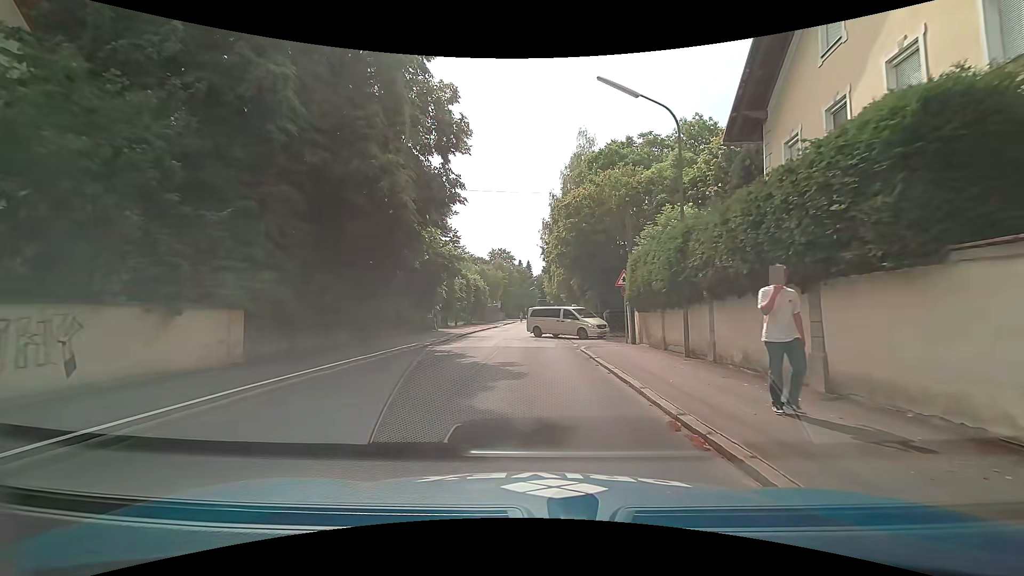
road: tertiary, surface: asphalt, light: Day
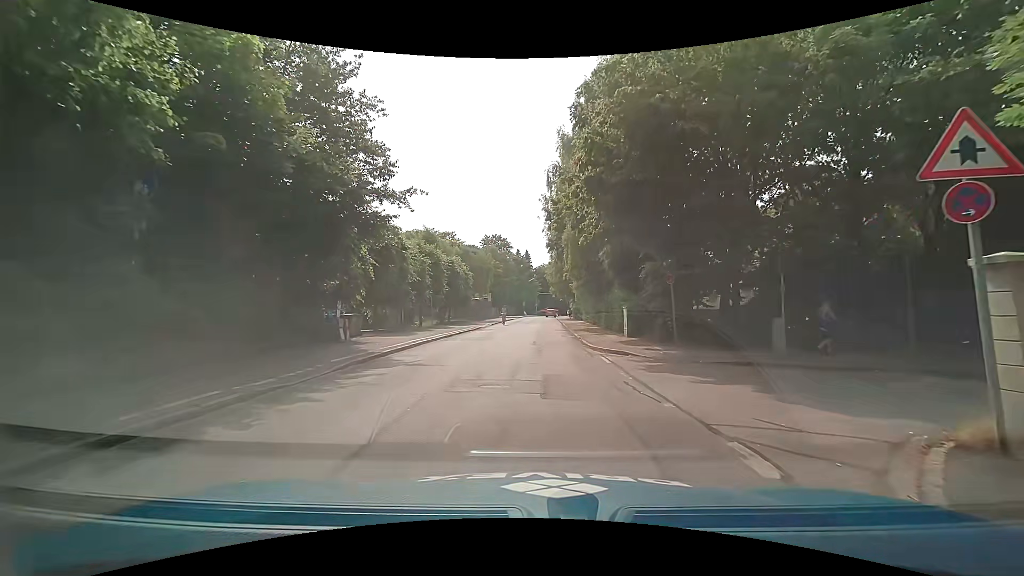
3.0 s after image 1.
(+0.2, +18.4) m; +1°
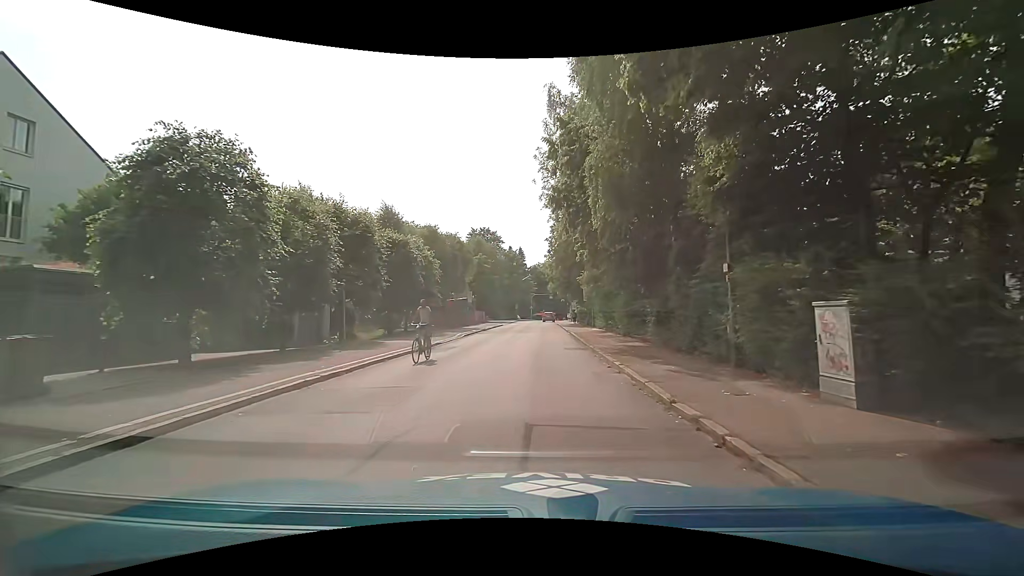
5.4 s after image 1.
(+0.1, +15.8) m; +1°
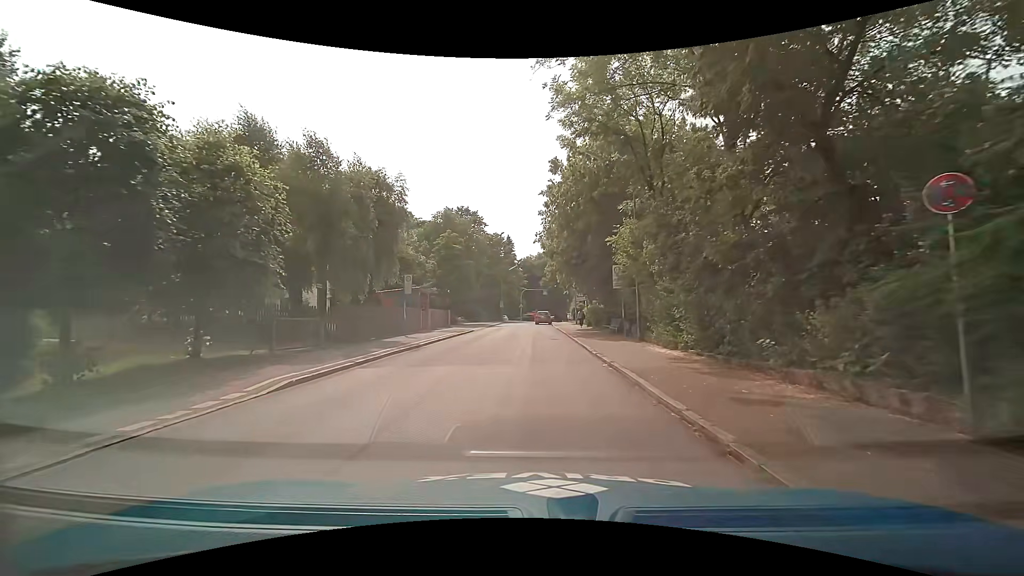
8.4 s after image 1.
(+0.1, +21.5) m; 0°
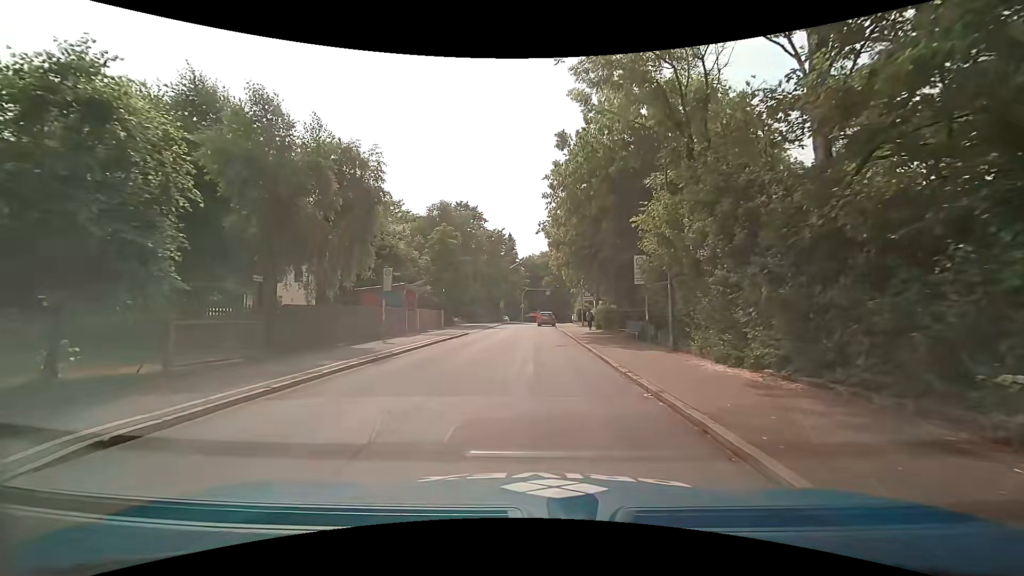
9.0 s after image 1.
(0.0, +4.5) m; 0°
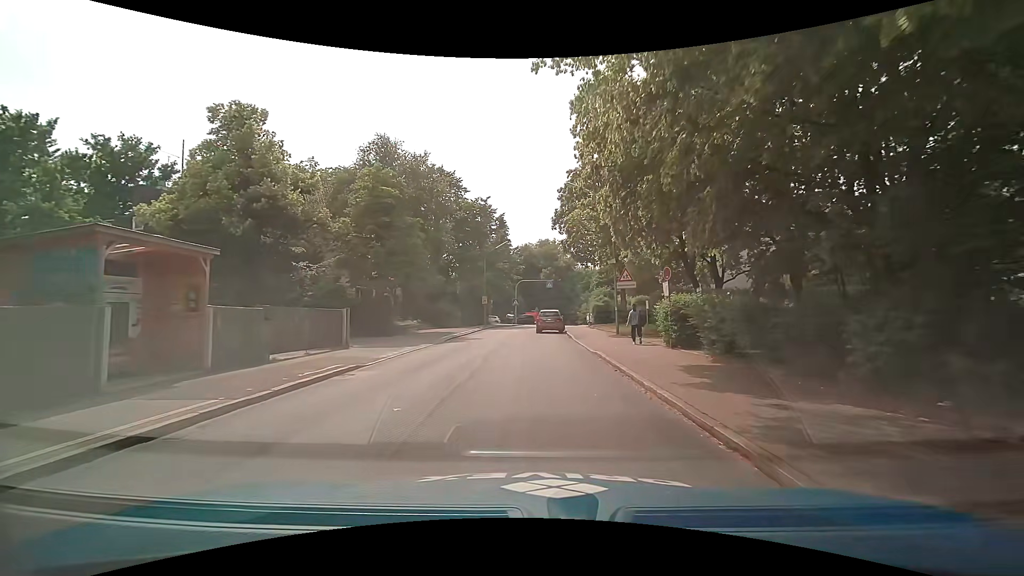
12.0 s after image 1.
(+0.2, +20.7) m; +1°
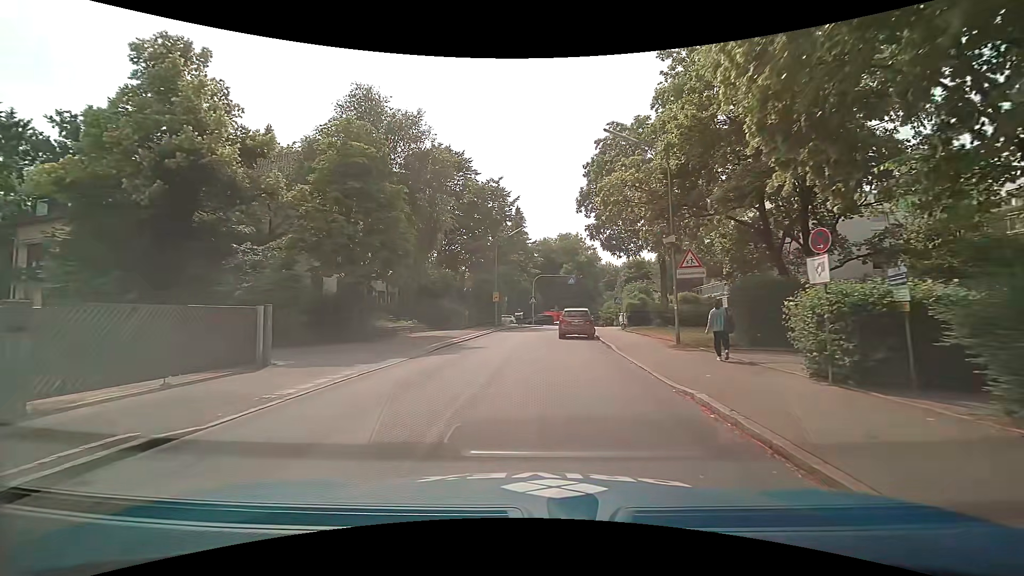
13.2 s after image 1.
(-0.2, +7.7) m; -4°
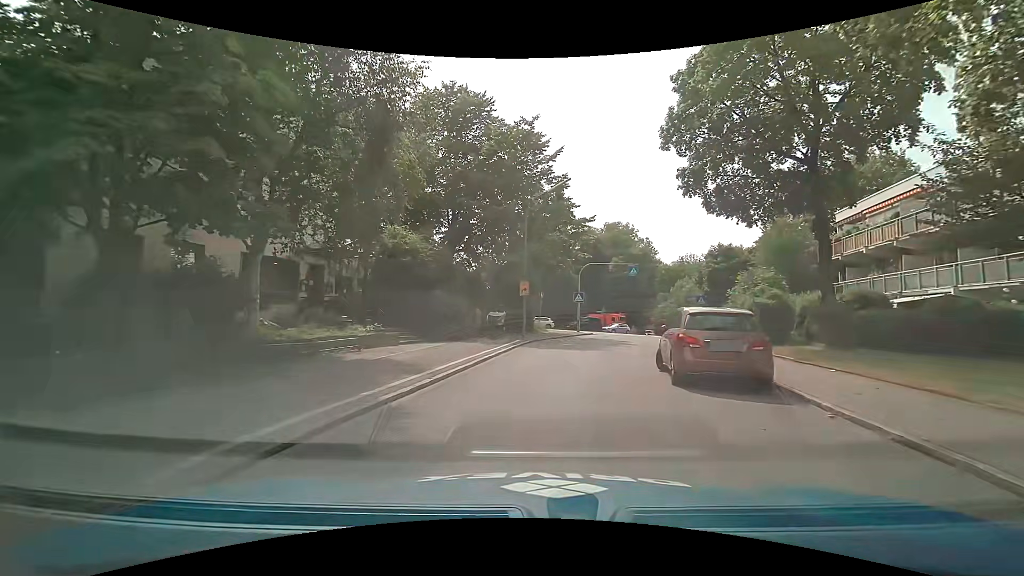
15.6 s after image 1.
(-0.2, +15.3) m; -2°
(0, +10) (+2, +20) (+5, +29) (+8, +39) (+12, +48) (+15, +57) (+19, +67) (+21, +77) (+21, +87) (+22, +97) m
